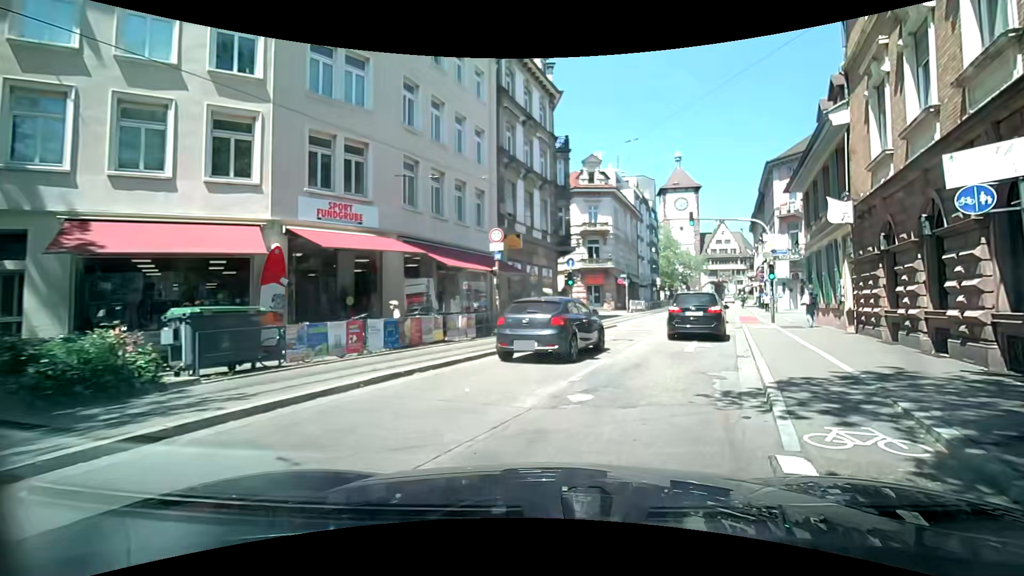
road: primary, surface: asphalt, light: Day
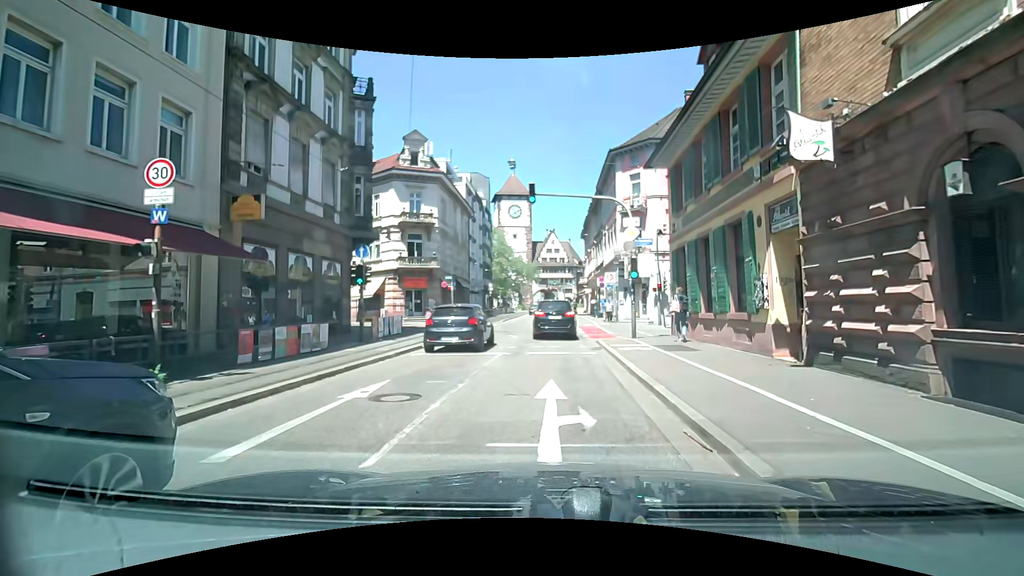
(+1.2, +9.9) m; +14°
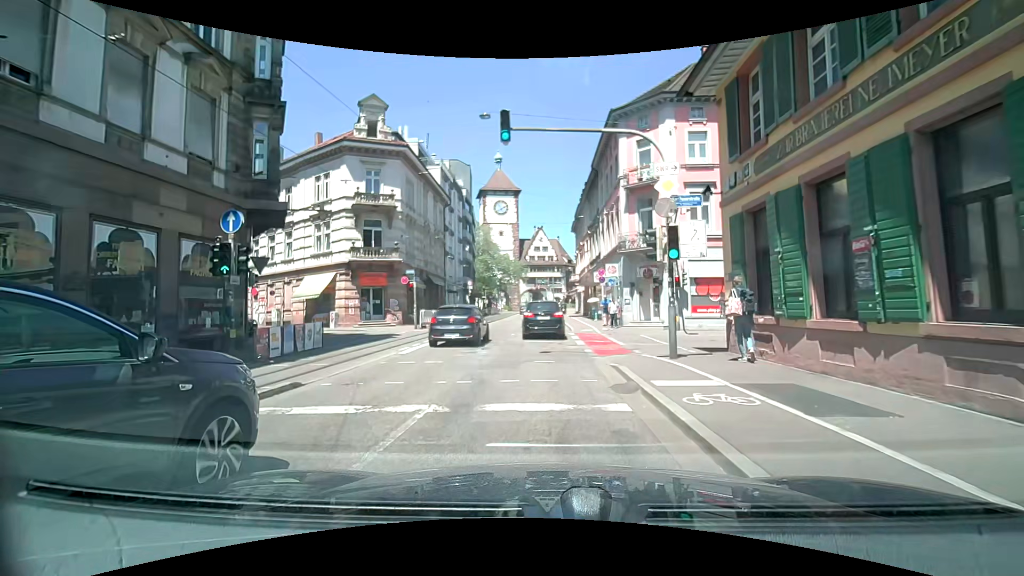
(+0.2, +7.8) m; +2°
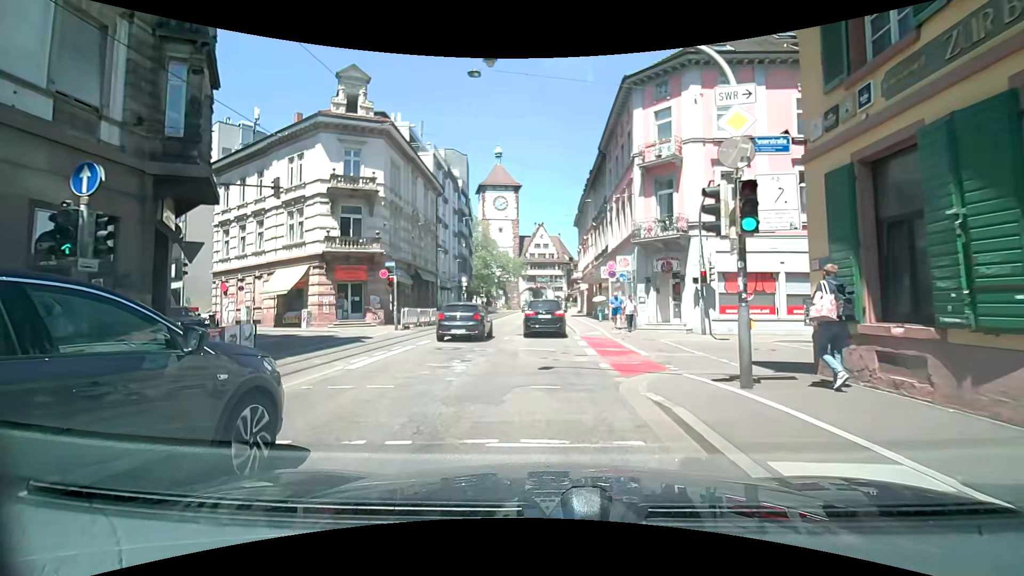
(+0.1, +4.2) m; +1°
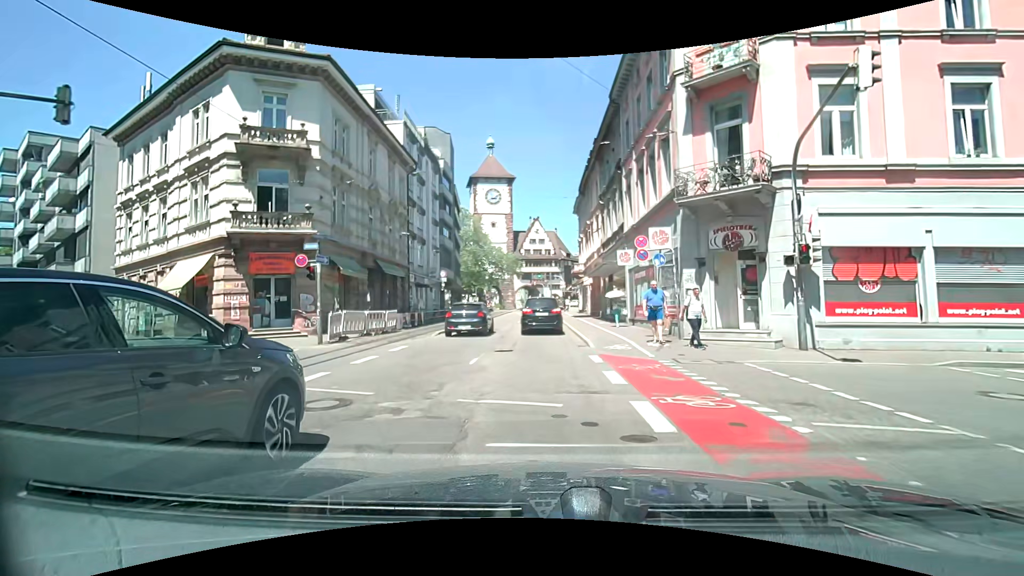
(0.0, +8.8) m; 0°
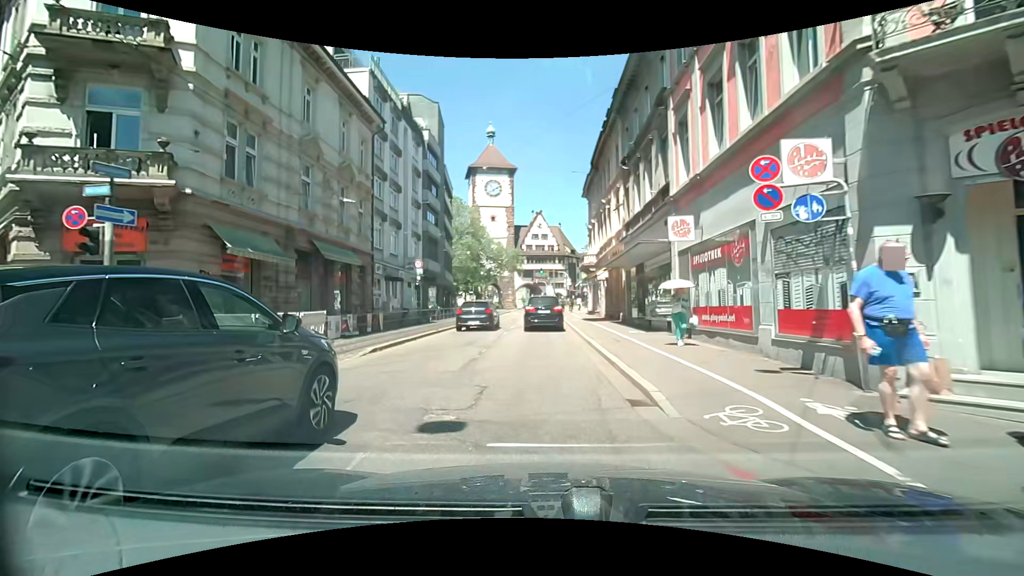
(0.0, +9.1) m; -1°
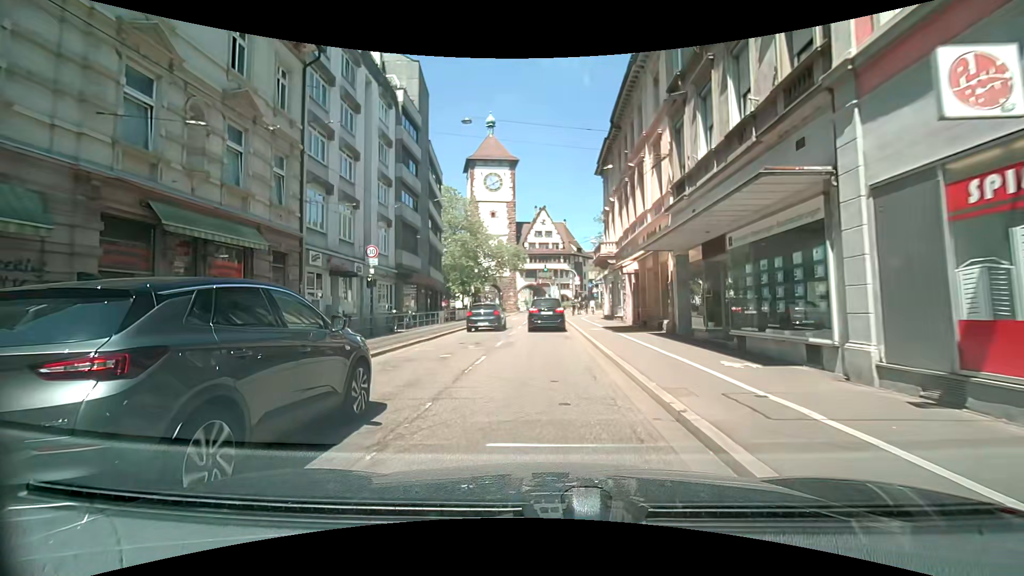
(0.0, +9.7) m; 0°
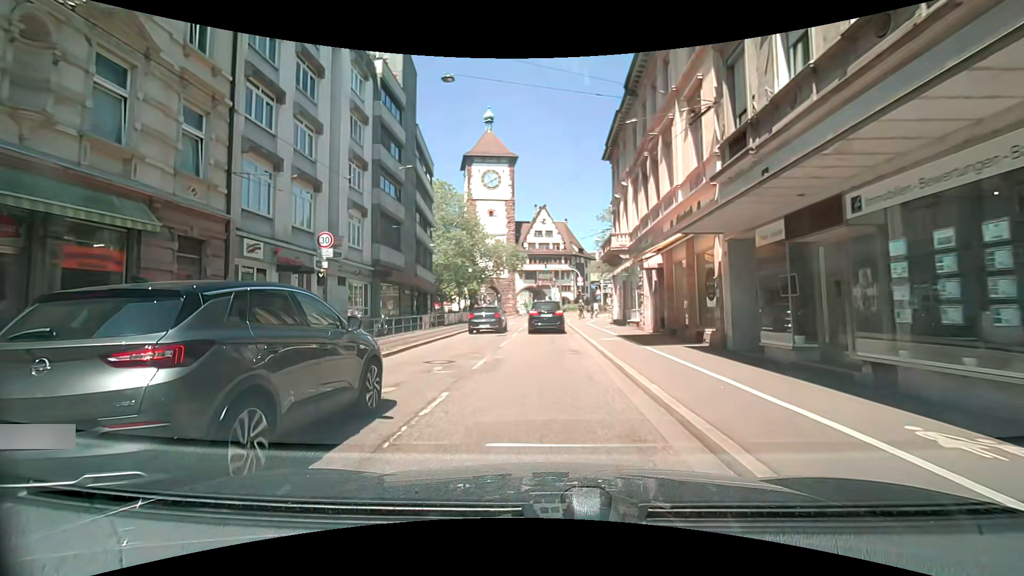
(-0.1, +5.1) m; +1°
(0, +10) (0, +20) (0, +30) (0, +40) (0, +50) (+1, +60) (+2, +70) (+4, +80) (+7, +89) (+11, +98) m
